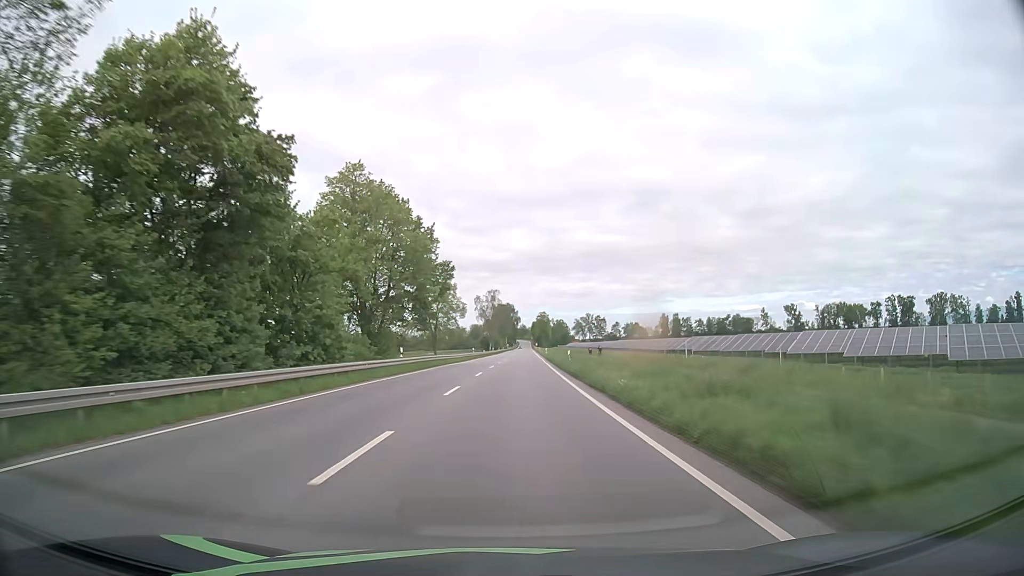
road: primary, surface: asphalt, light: Day
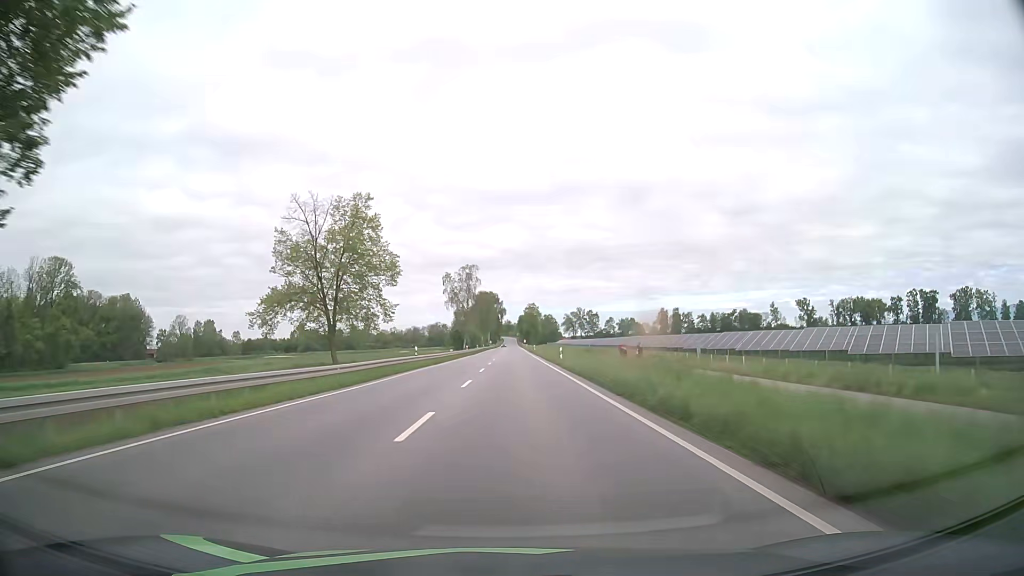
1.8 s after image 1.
(+0.5, +45.3) m; +1°
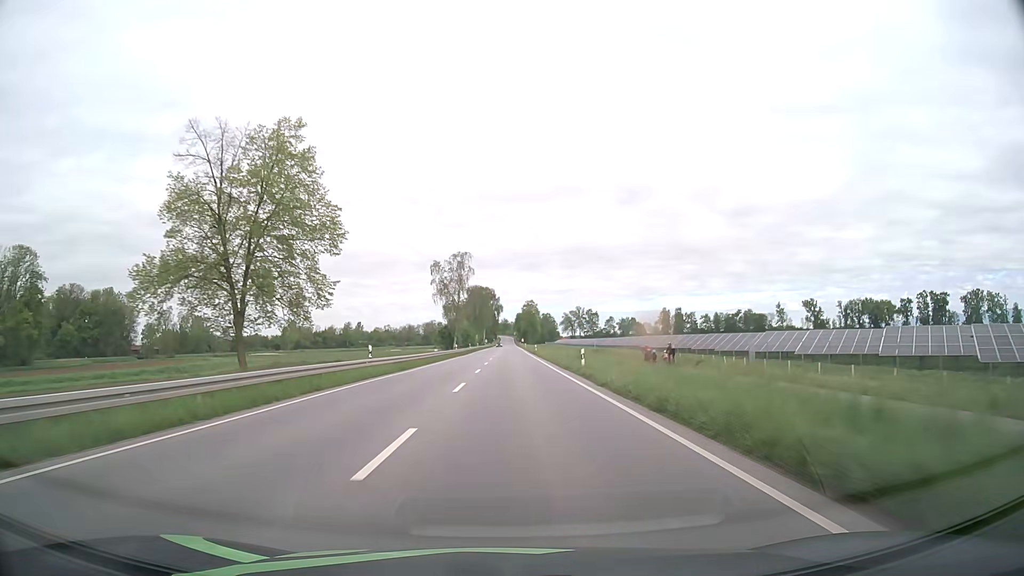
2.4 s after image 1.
(0.0, +14.7) m; 0°
(0, +10) (0, +20) (0, +30) (0, +40) (0, +50) (0, +60) (0, +70) (0, +80) (+1, +90) (+1, +100) m
